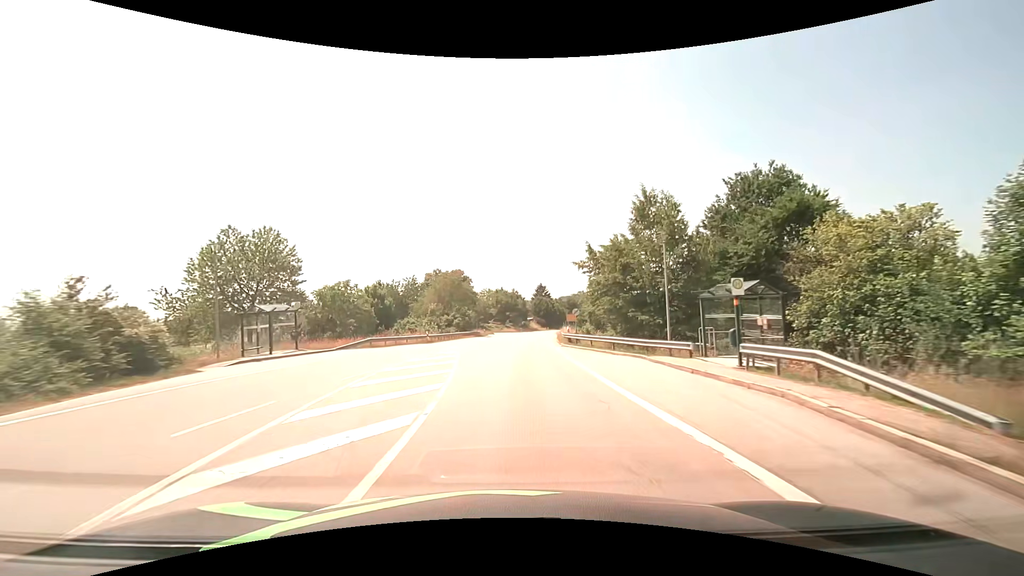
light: Day
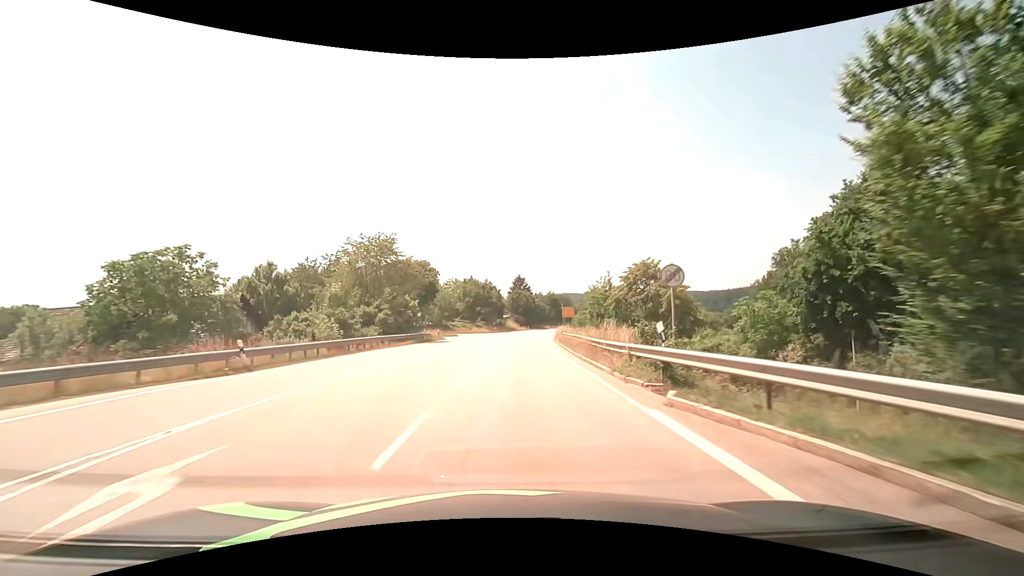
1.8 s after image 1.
(+0.6, +28.4) m; +3°
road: secondary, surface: asphalt
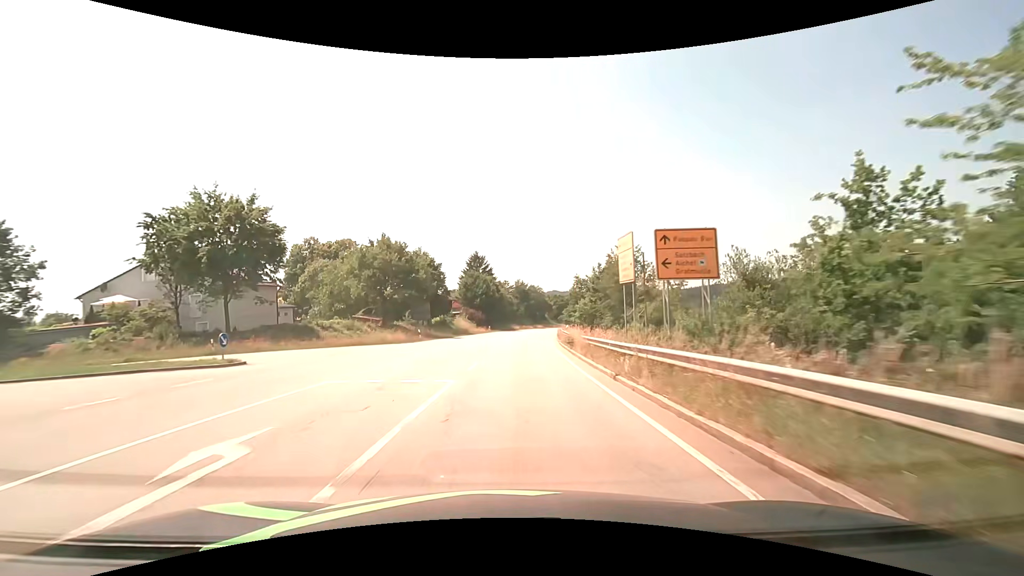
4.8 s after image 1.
(+1.8, +48.8) m; +4°
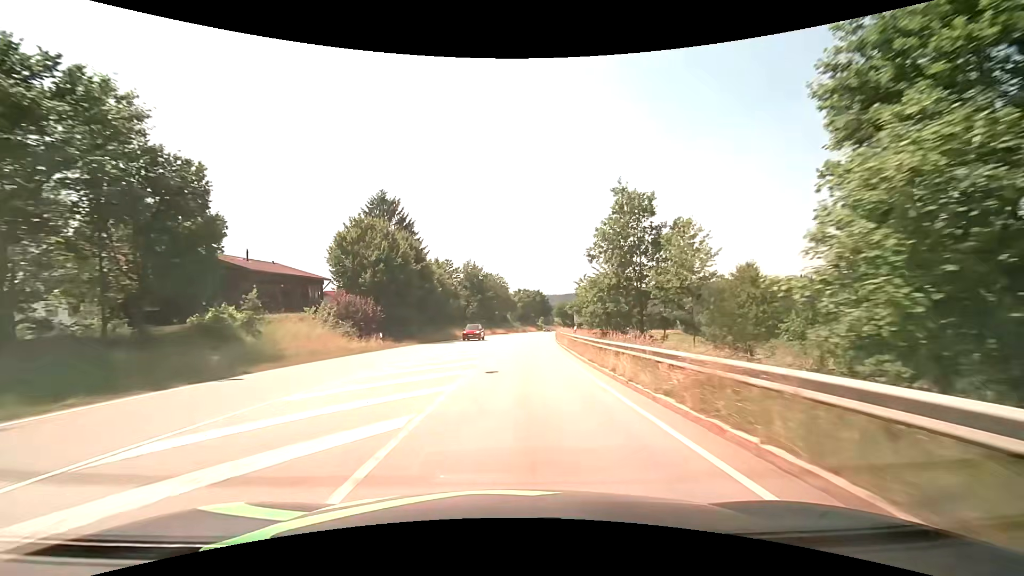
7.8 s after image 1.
(+2.1, +50.9) m; +5°
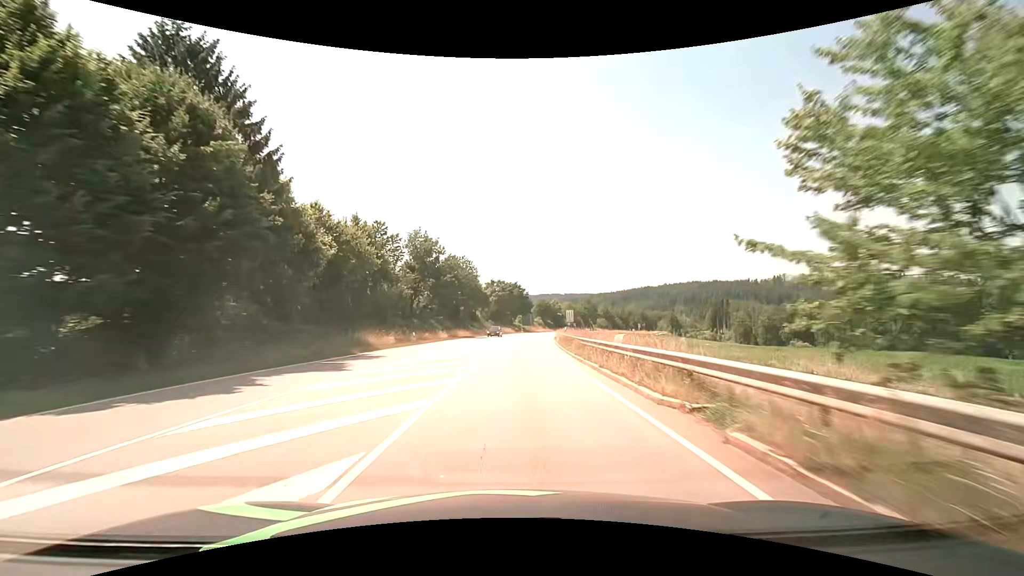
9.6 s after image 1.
(+0.8, +31.5) m; +3°
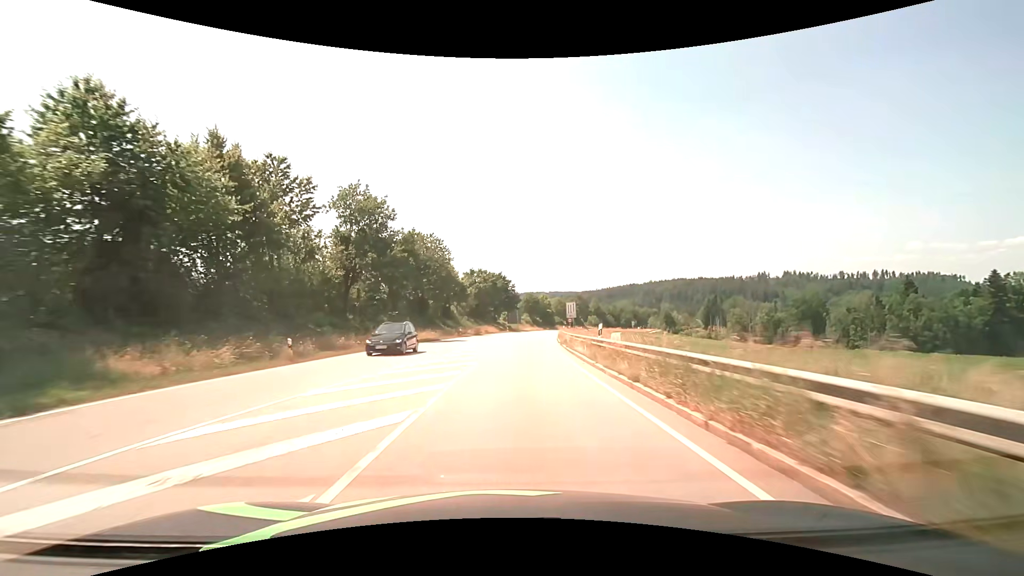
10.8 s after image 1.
(+0.4, +21.2) m; +2°
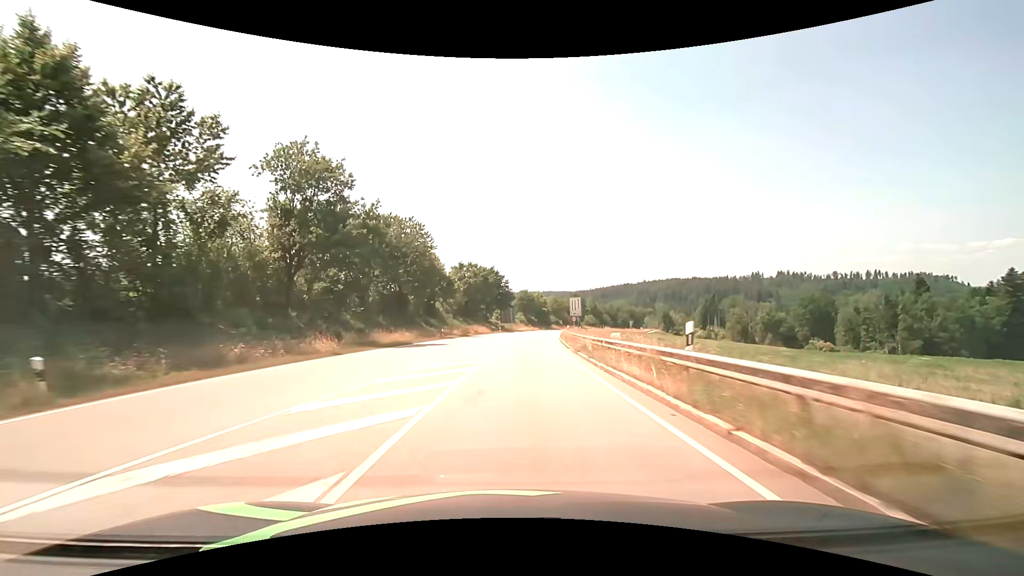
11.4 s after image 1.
(0.0, +10.5) m; +1°
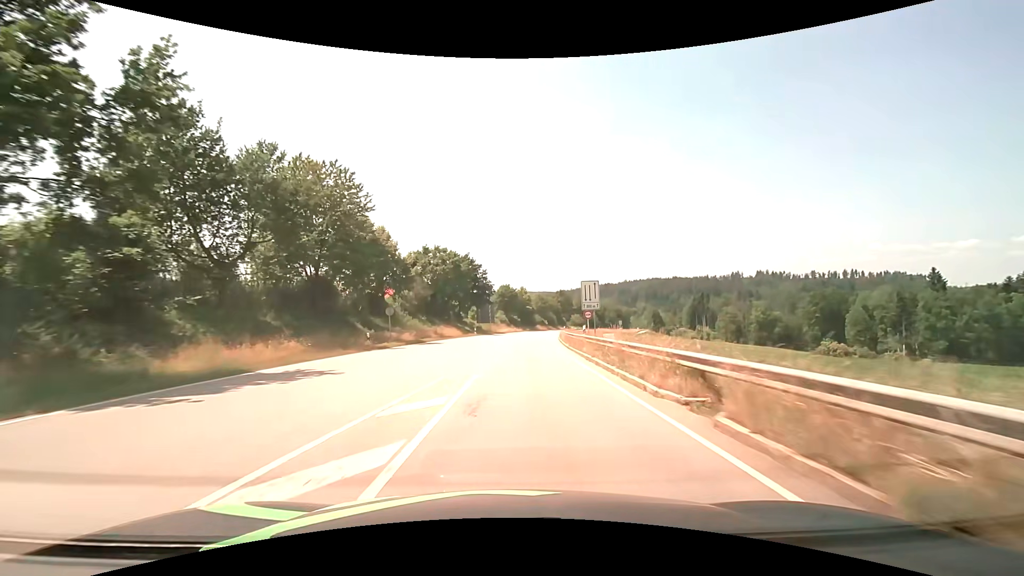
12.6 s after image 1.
(+0.3, +21.0) m; +2°
(0, +10) (+1, +20) (+1, +30) (+2, +40) (+3, +50) (+4, +60) (+5, +70) (+6, +80) (+8, +90) (+9, +99) m
